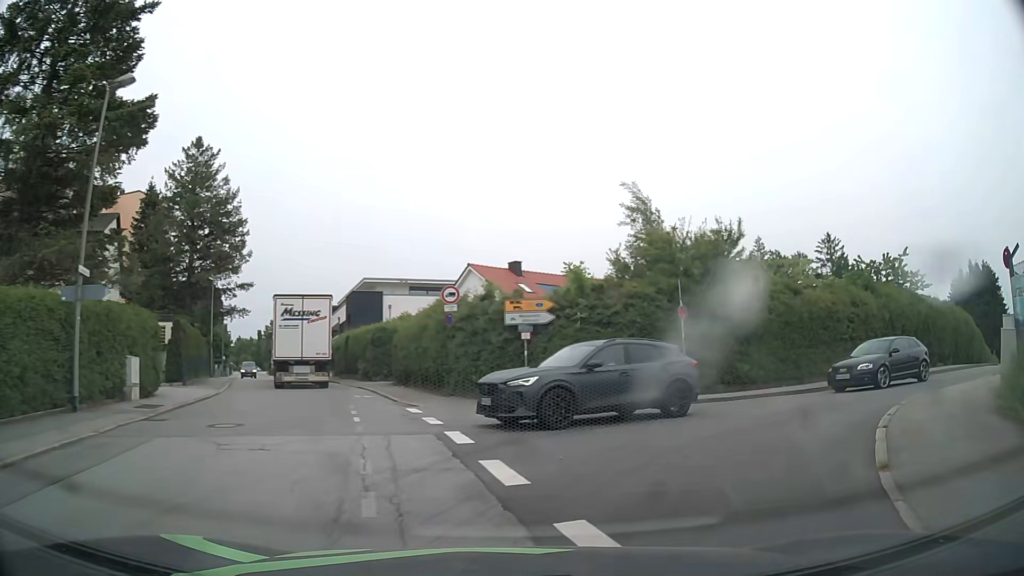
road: residential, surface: asphalt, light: Day
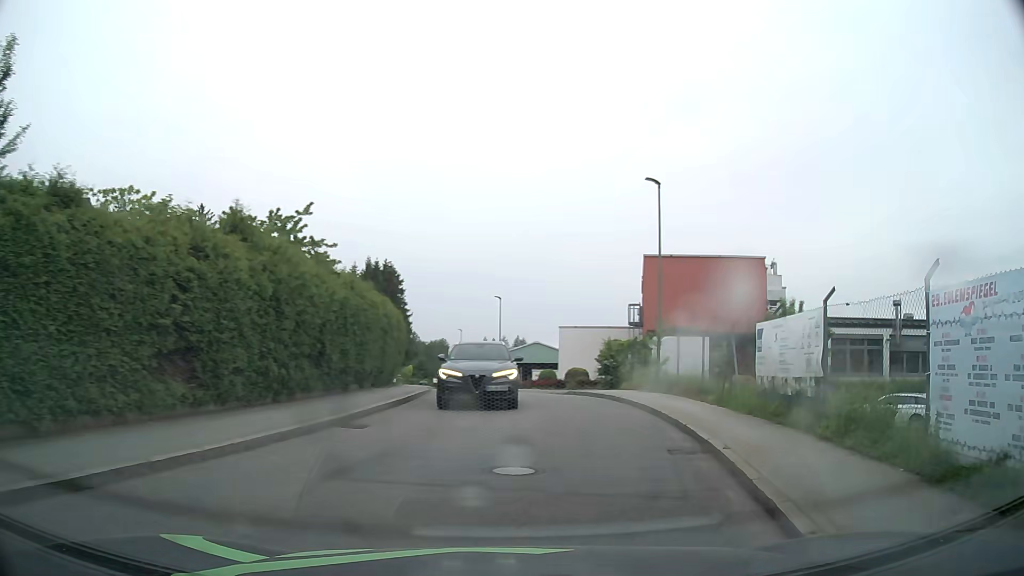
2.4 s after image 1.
(+6.3, +13.5) m; +55°
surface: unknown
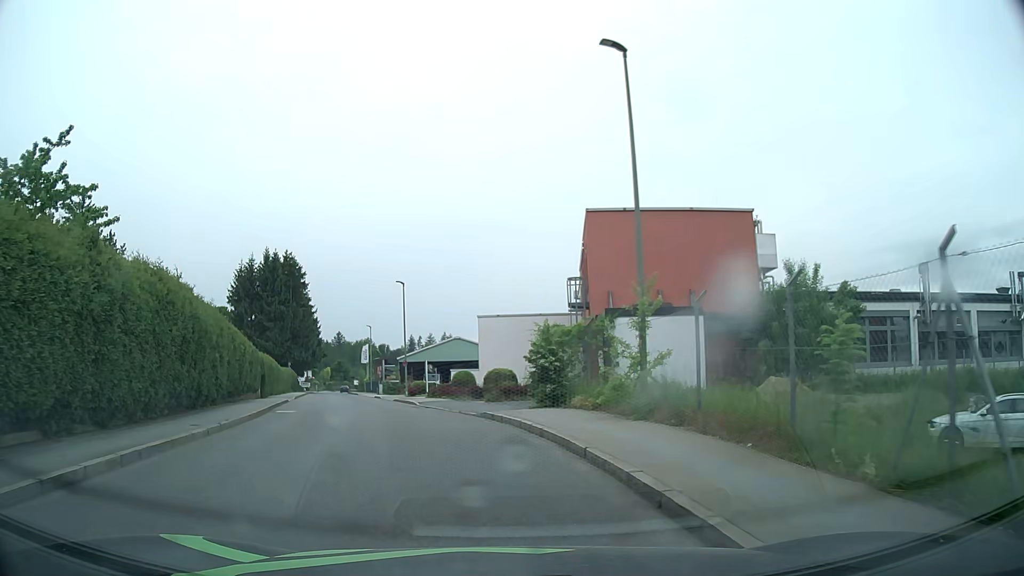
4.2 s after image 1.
(+1.5, +11.9) m; +8°
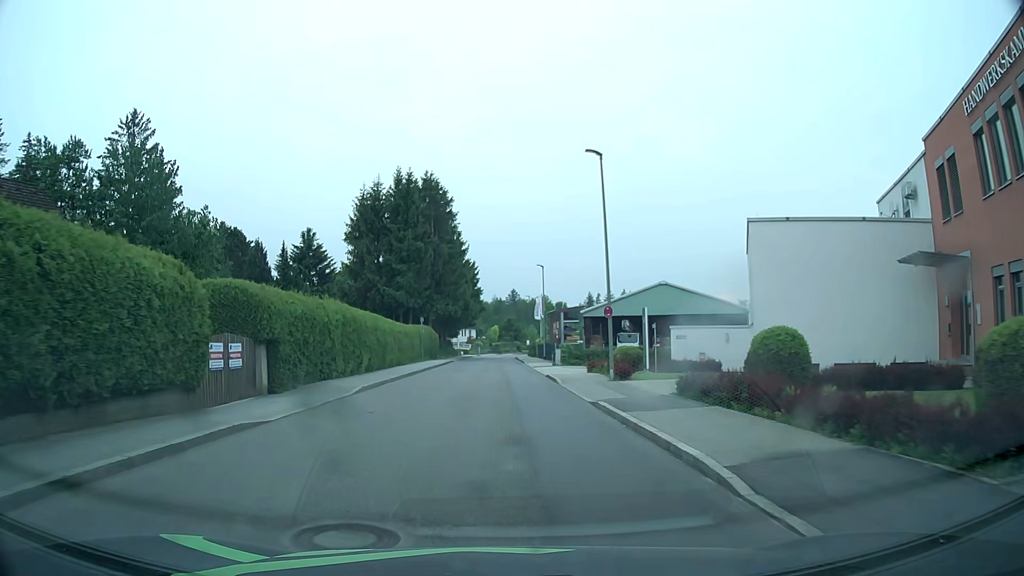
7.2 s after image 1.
(-4.6, +24.7) m; -16°
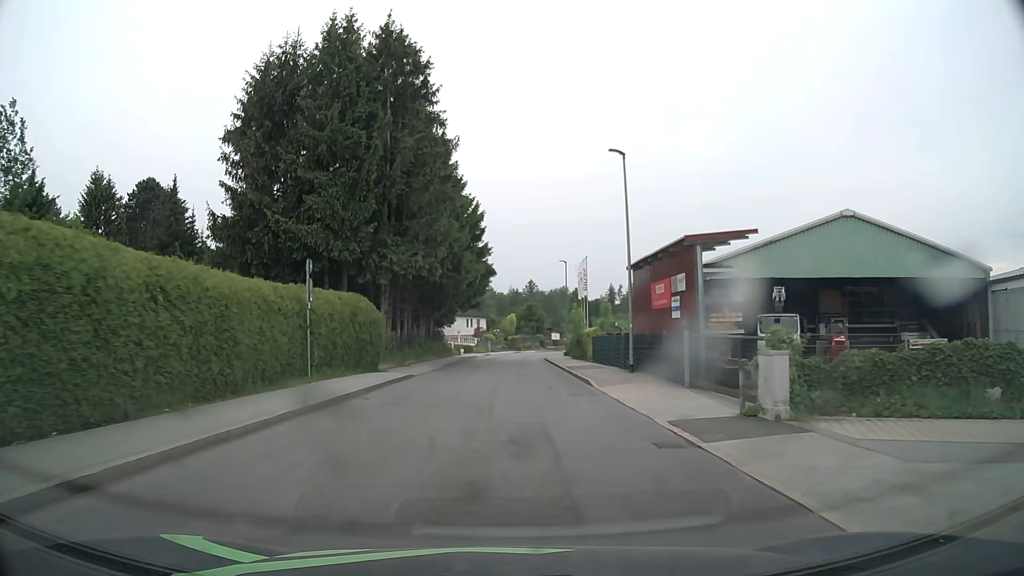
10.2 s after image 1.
(-0.5, +34.5) m; -1°
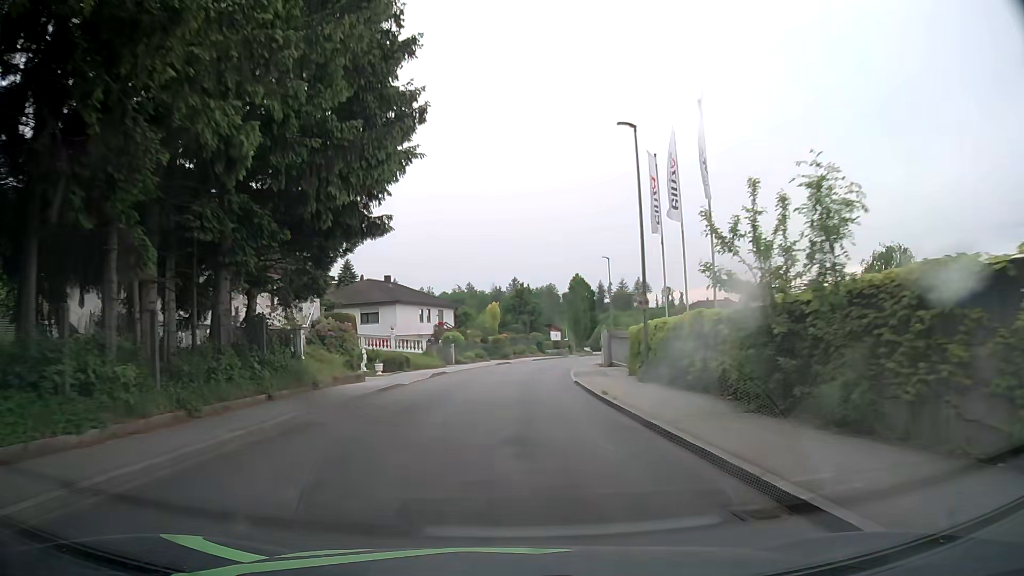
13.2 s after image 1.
(+0.4, +37.9) m; +1°
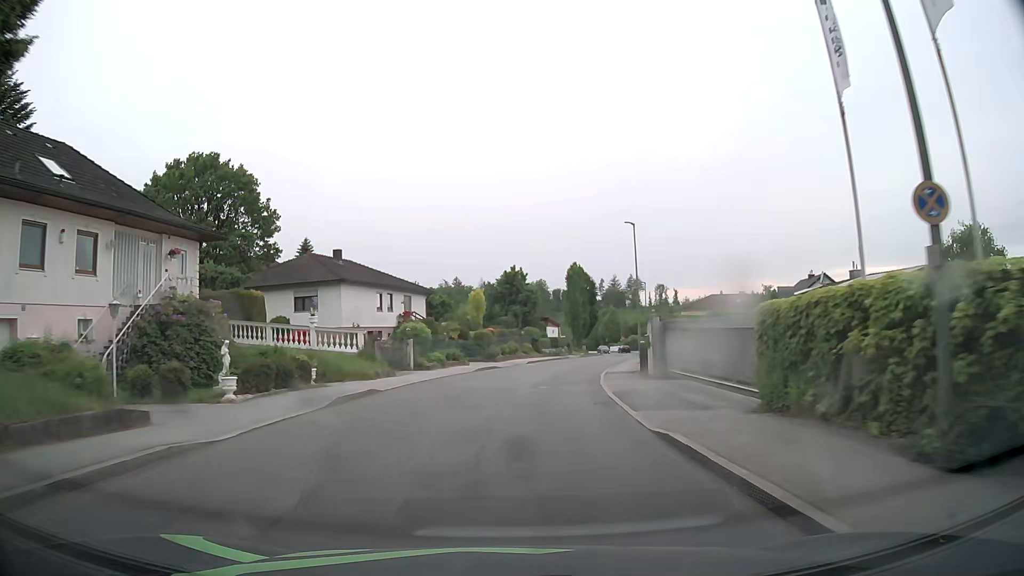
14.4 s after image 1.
(+0.2, +15.4) m; +1°
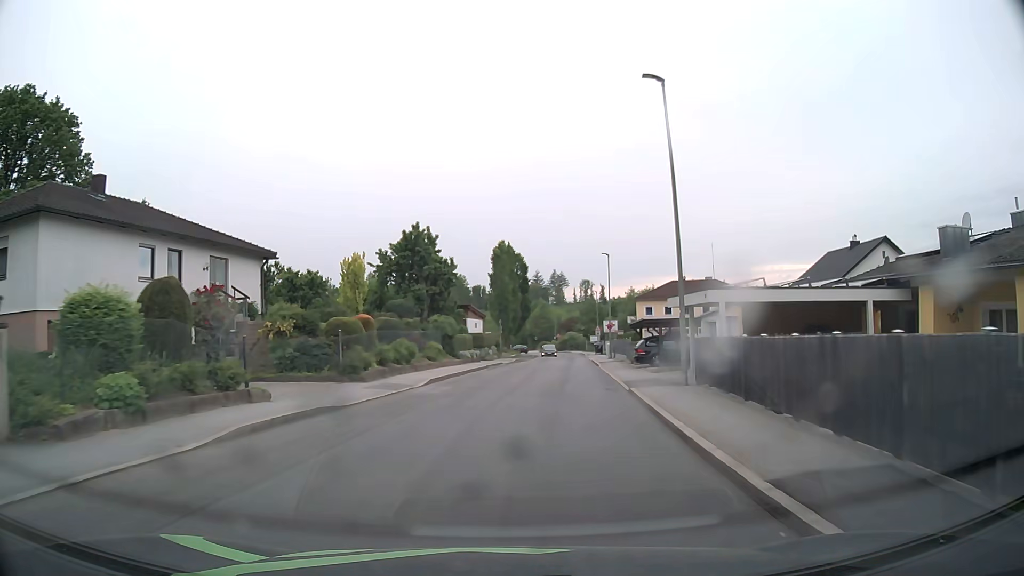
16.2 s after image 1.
(+1.1, +23.0) m; +7°
(0, +10) (+1, +20) (+2, +30) (+3, +40) (+4, +50) (+5, +60) (+6, +70) (+7, +80) (+8, +90) (+8, +100) m
